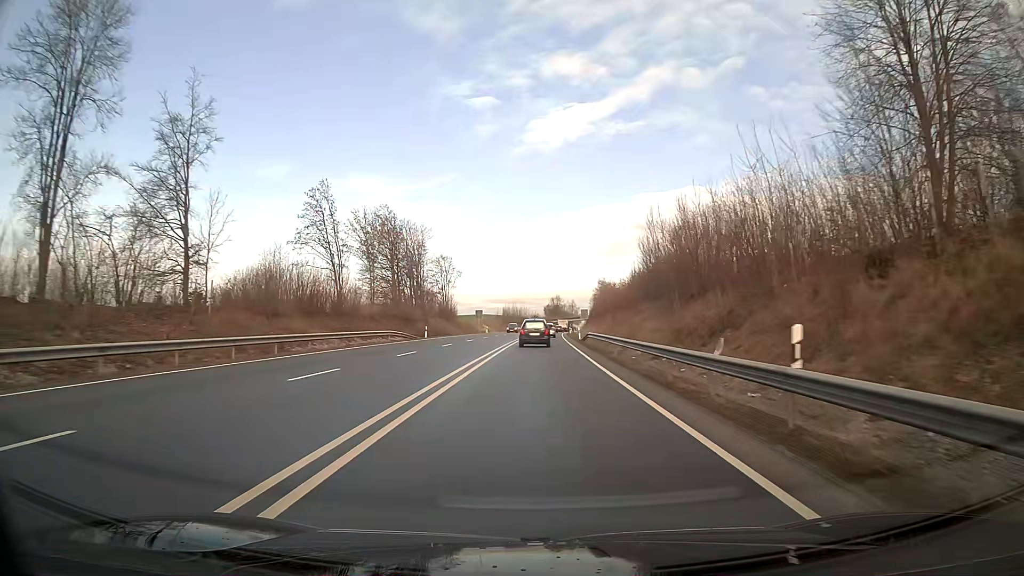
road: primary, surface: asphalt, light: Day
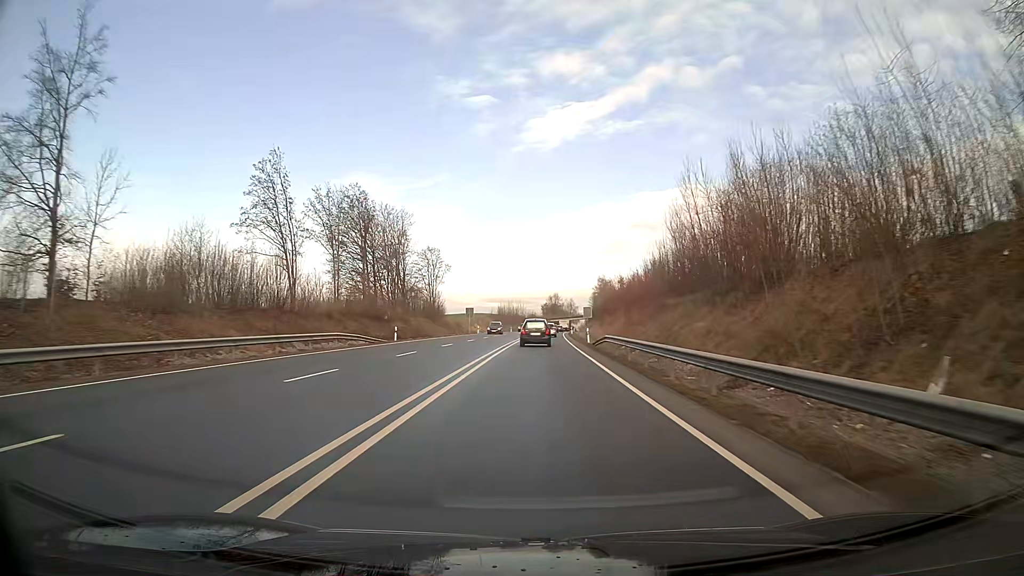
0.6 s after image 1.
(0.0, +12.2) m; 0°
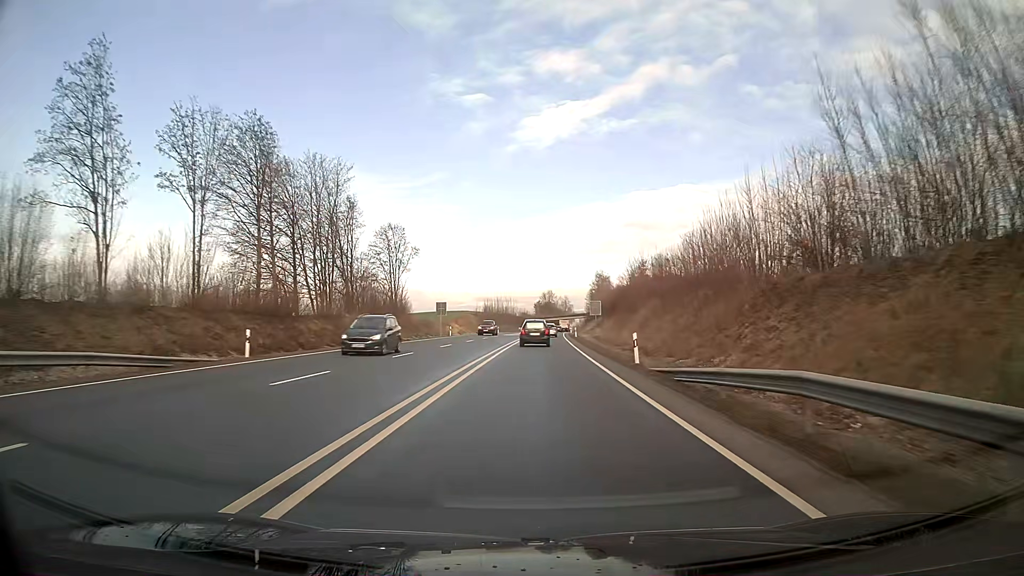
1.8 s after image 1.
(+0.1, +24.7) m; +1°
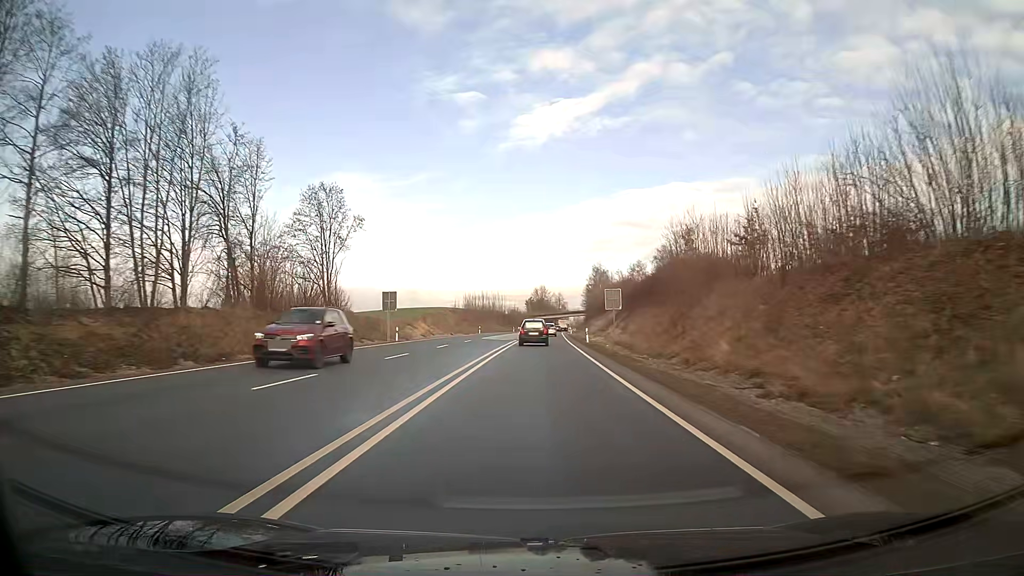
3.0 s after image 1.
(+0.2, +25.0) m; +1°
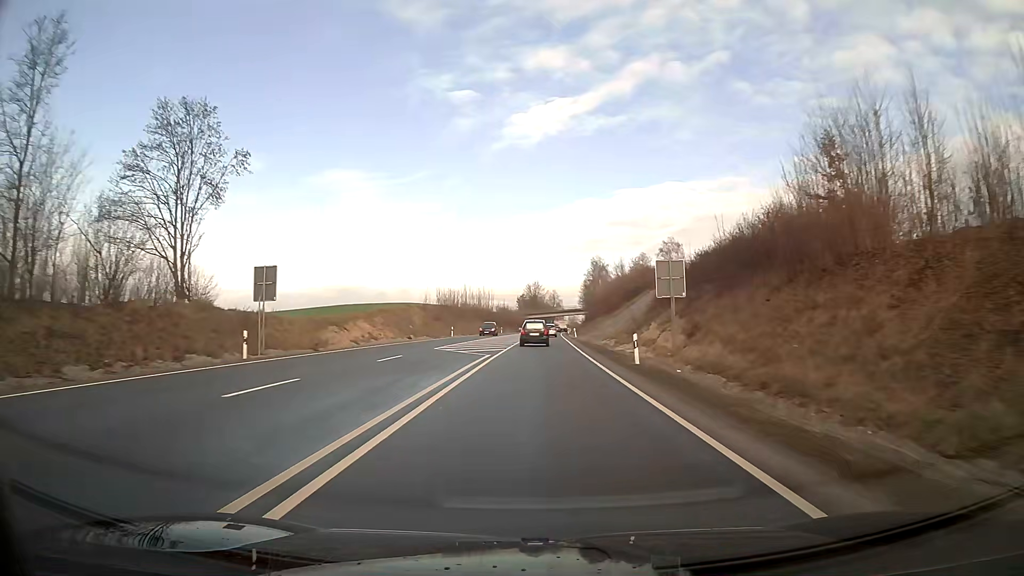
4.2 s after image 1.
(+0.1, +25.3) m; +1°
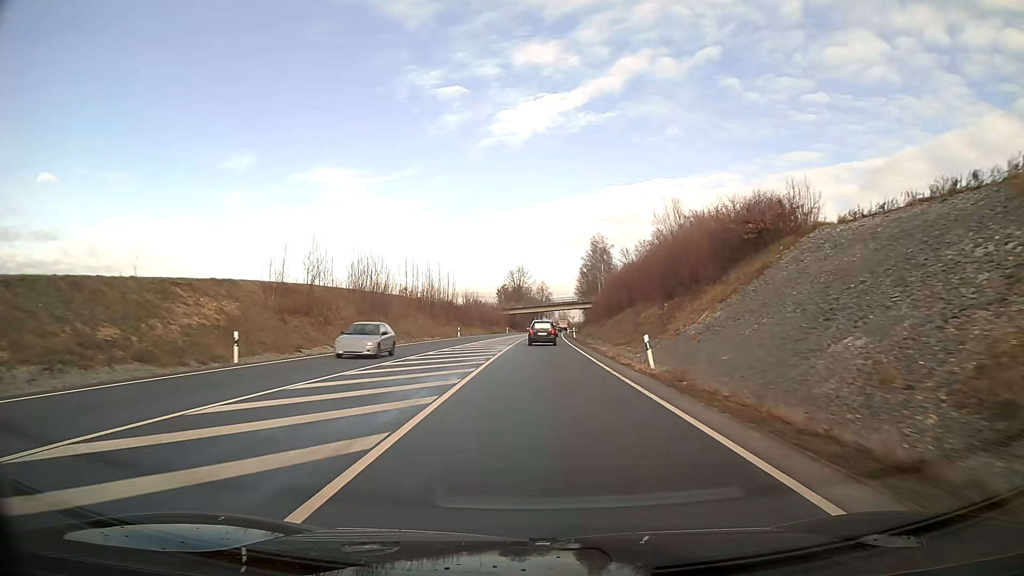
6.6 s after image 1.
(+0.5, +51.7) m; +1°
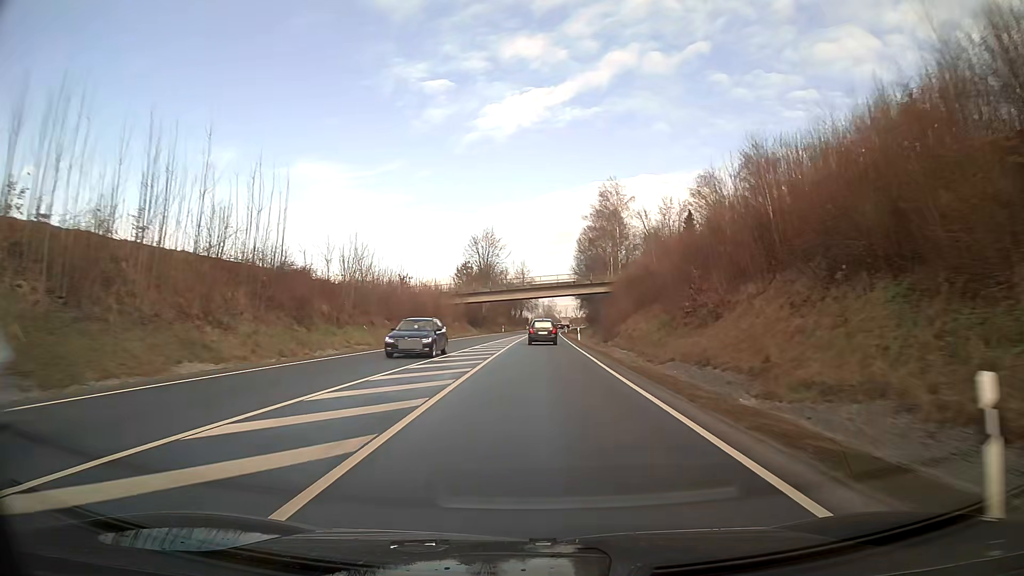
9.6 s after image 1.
(+0.9, +66.6) m; +2°
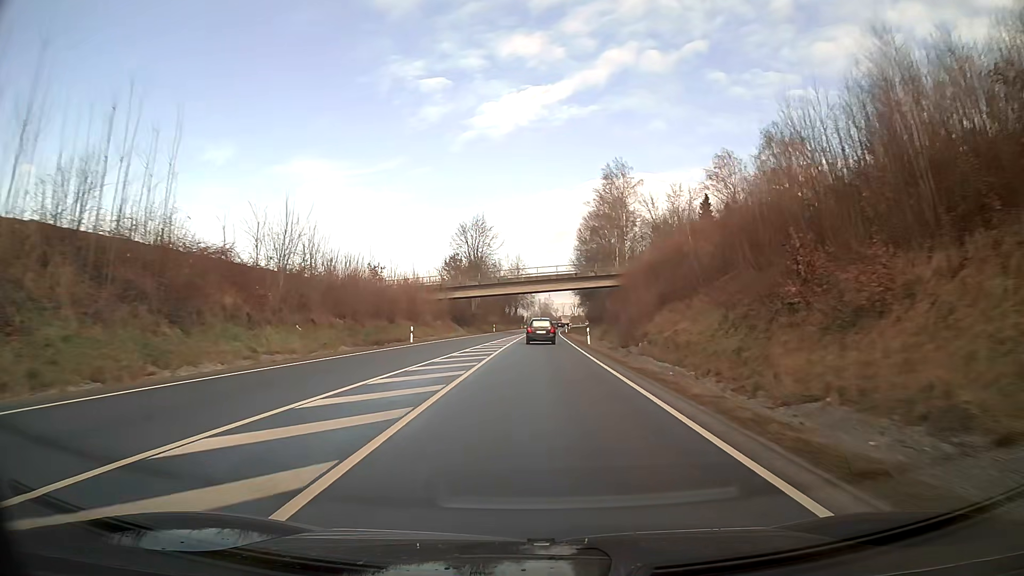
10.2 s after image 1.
(0.0, +13.3) m; 0°
